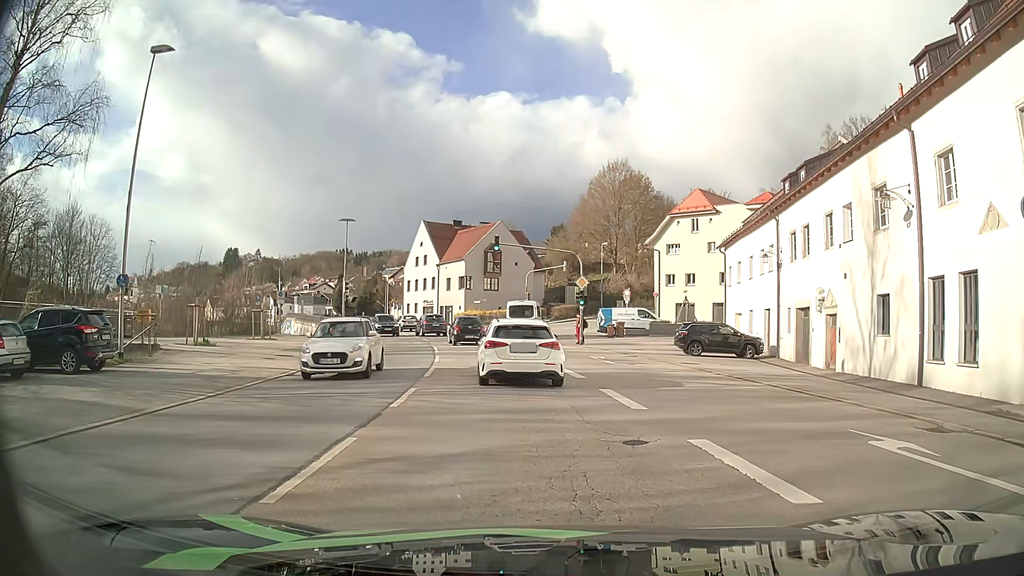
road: primary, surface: asphalt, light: Day
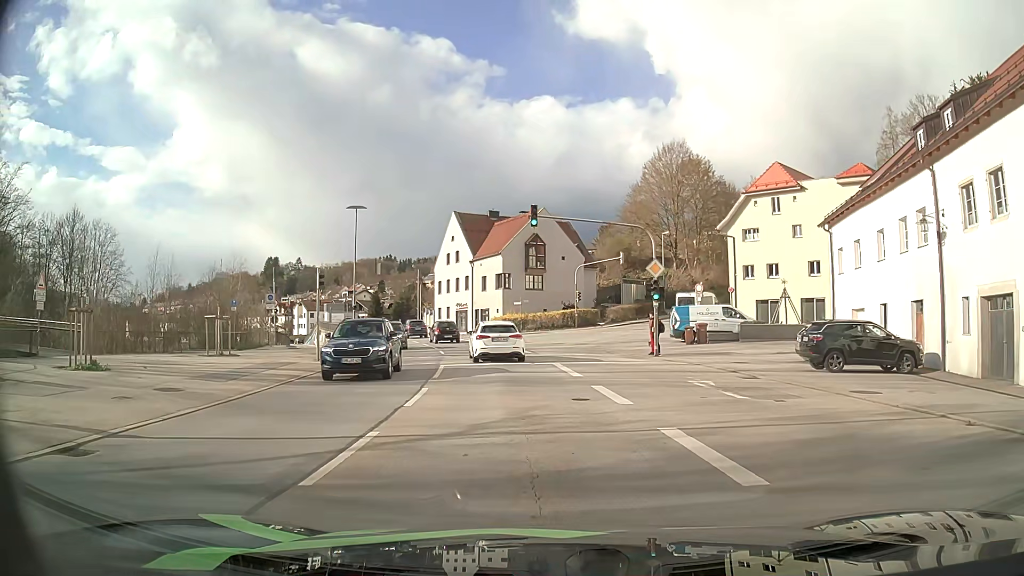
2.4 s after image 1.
(-0.4, +11.7) m; -5°
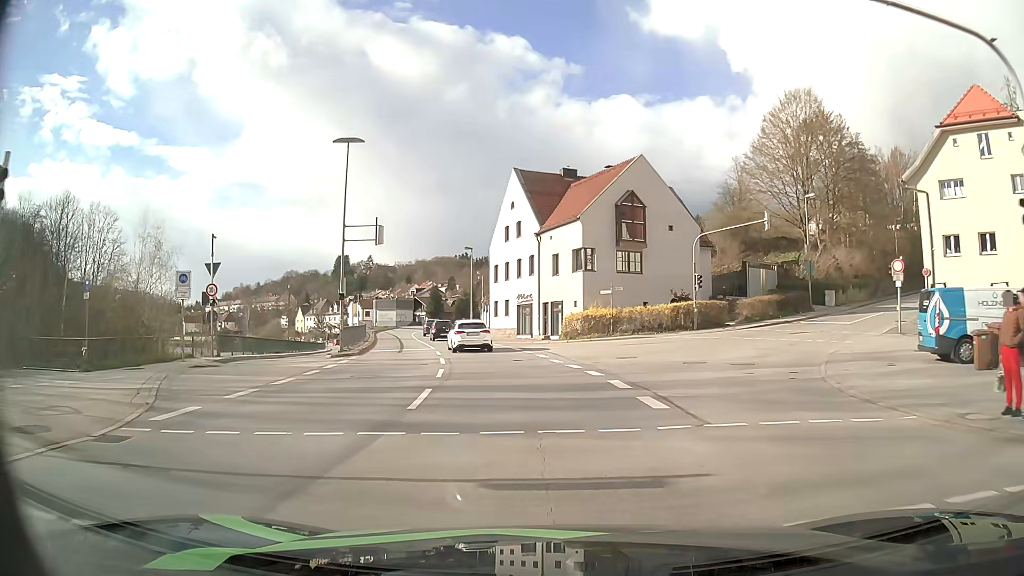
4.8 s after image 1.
(-1.1, +20.3) m; -7°
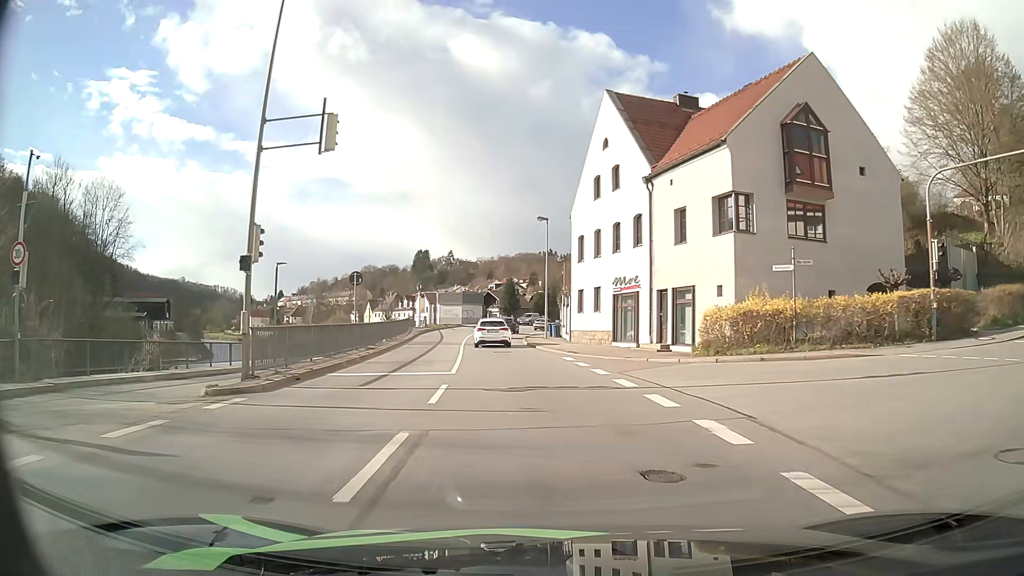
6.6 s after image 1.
(-1.0, +17.6) m; -7°
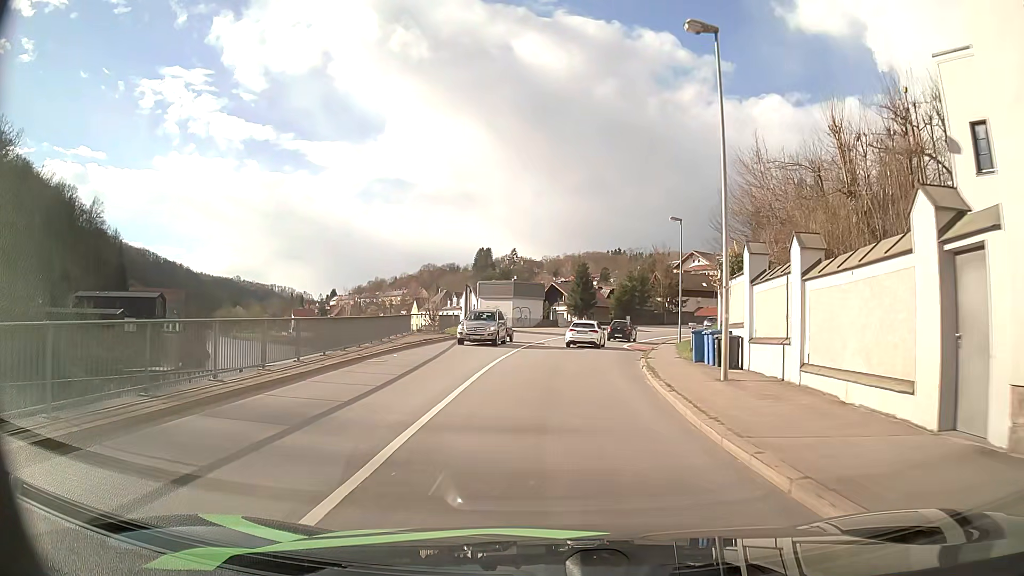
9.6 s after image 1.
(-2.5, +31.5) m; -6°
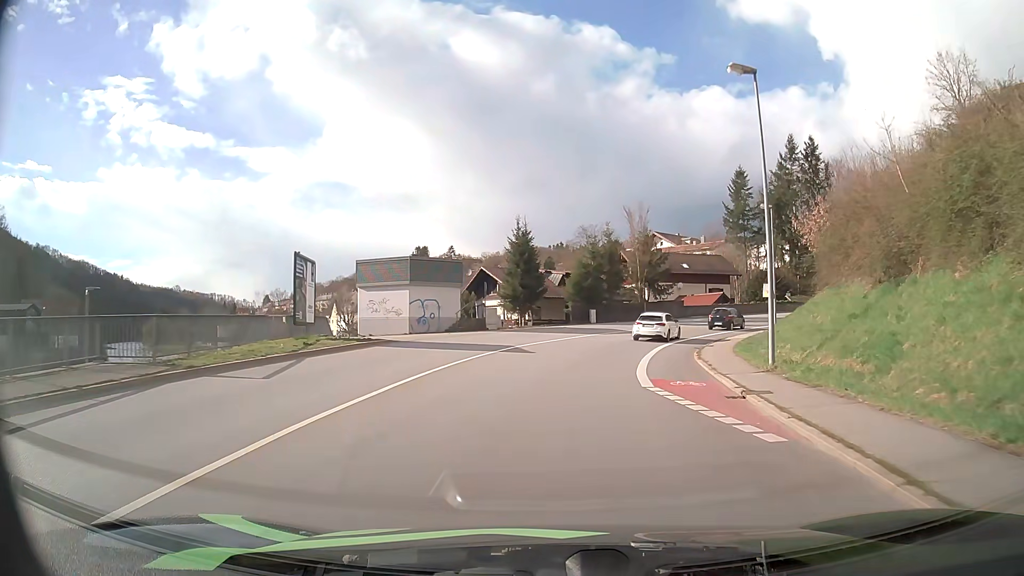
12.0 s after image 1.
(+1.4, +26.5) m; +5°
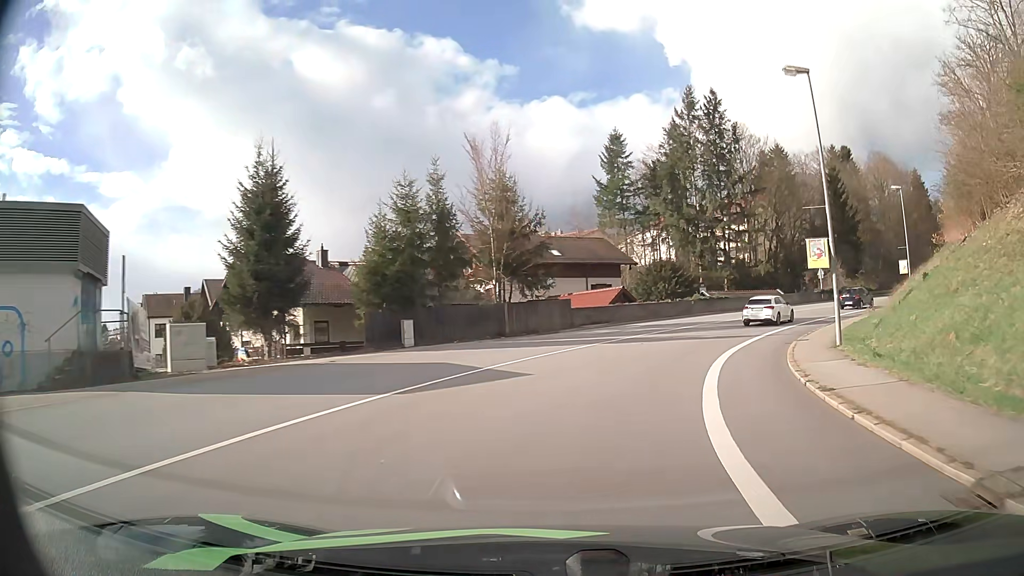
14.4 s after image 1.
(+2.4, +26.8) m; +13°
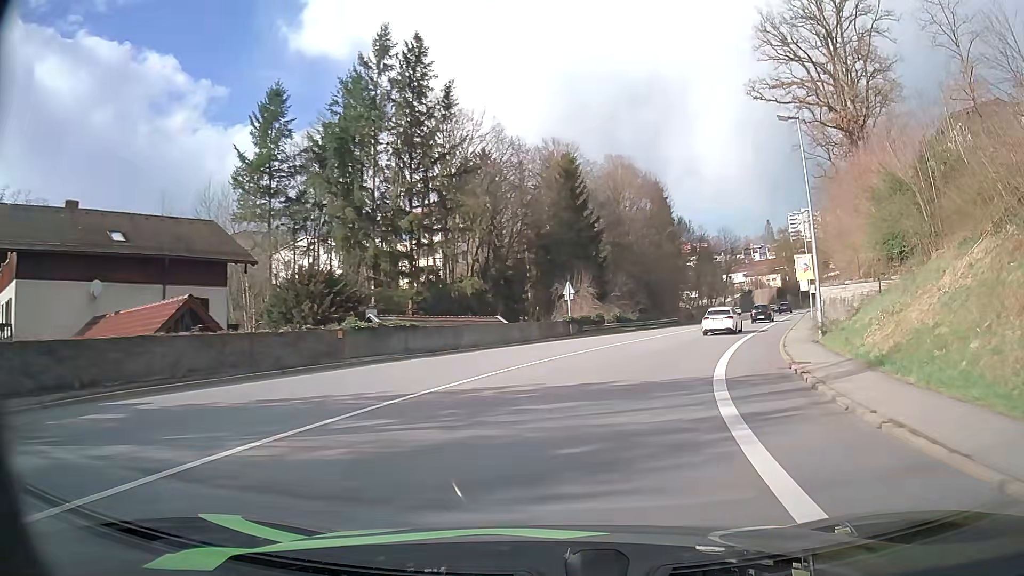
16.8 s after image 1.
(+6.0, +25.5) m; +27°
